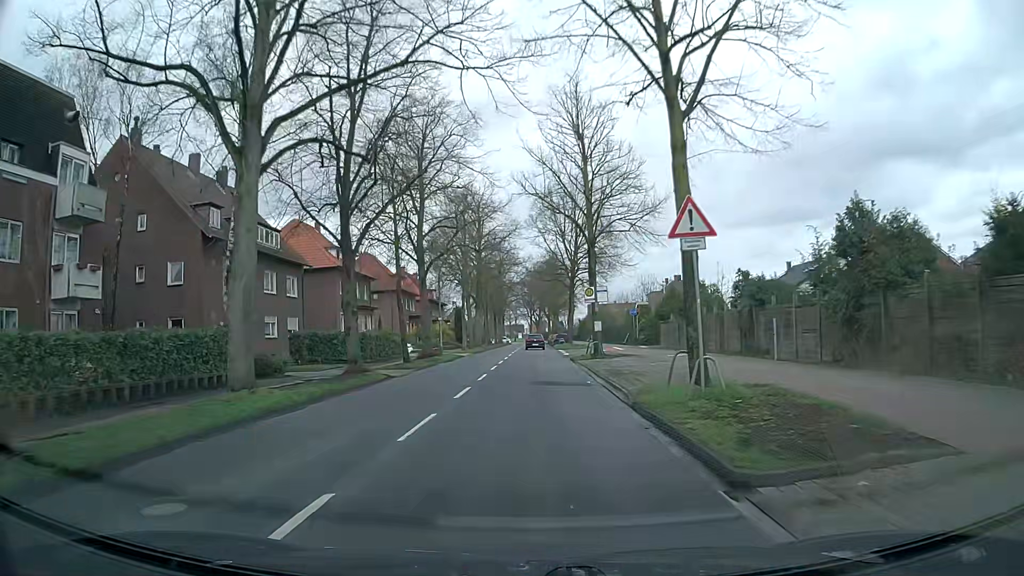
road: secondary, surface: asphalt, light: Day
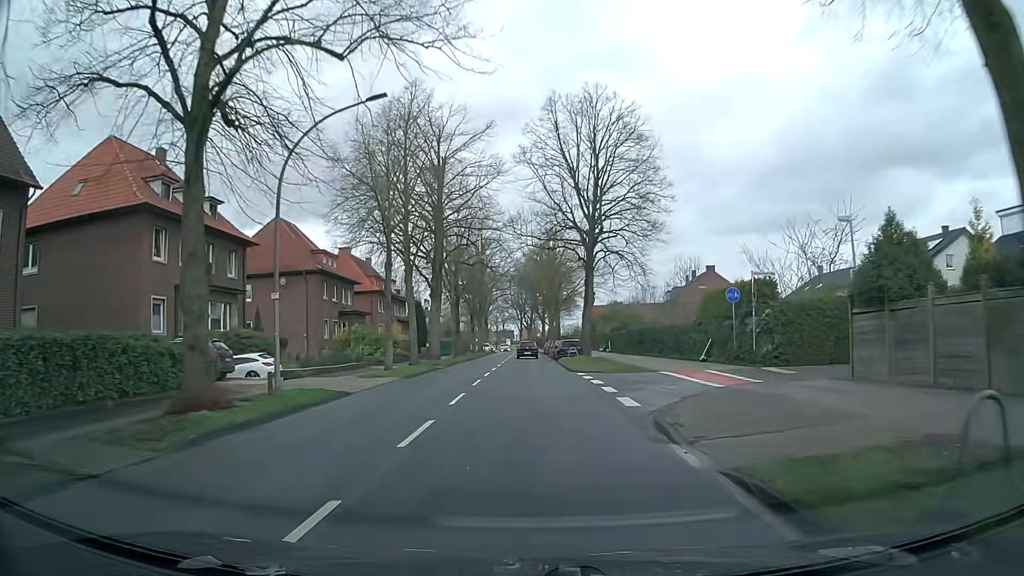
(+0.1, +30.1) m; +1°
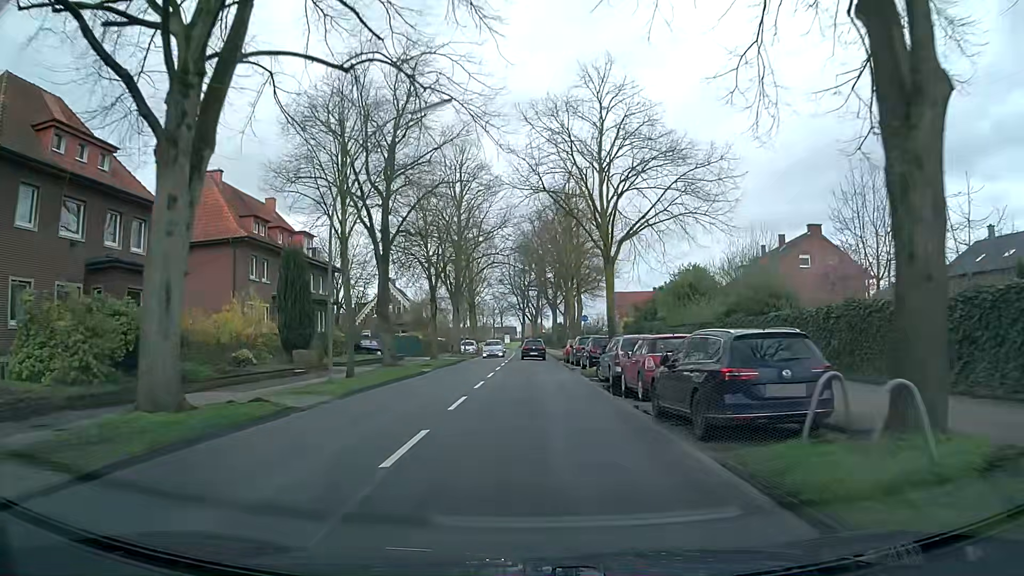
(-0.4, +37.8) m; -1°
(0, +10) (0, +20) (0, +30) (+1, +40) (+1, +50) (+1, +60) (+1, +70) (+1, +80) (0, +90) (0, +100) m
